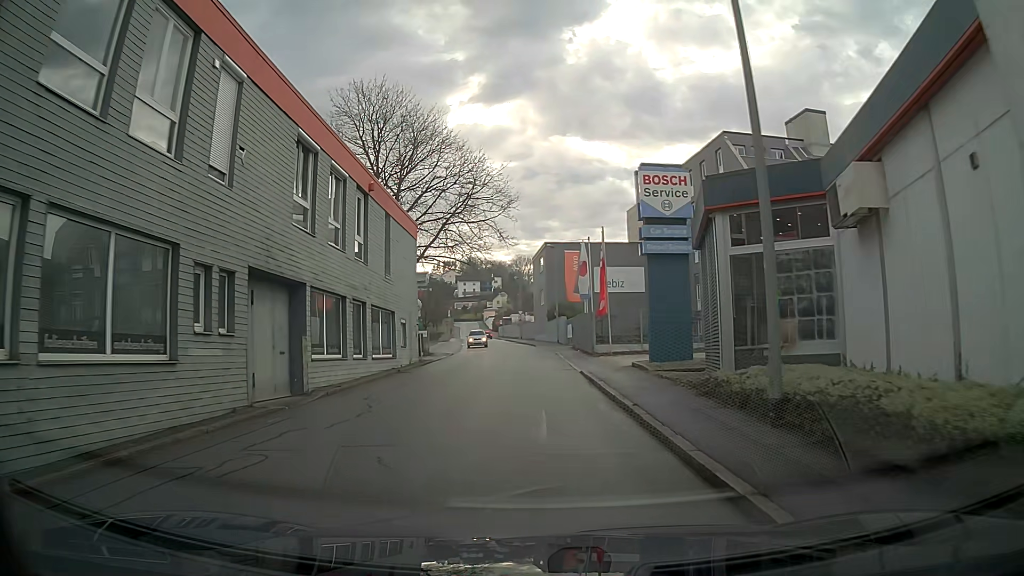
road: residential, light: Day
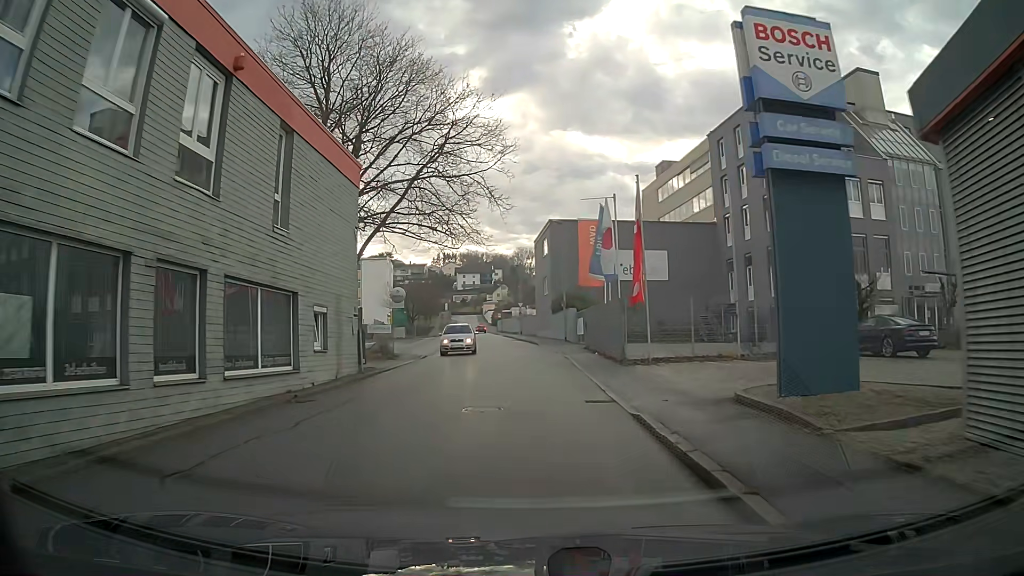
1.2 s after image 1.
(+0.1, +10.9) m; 0°
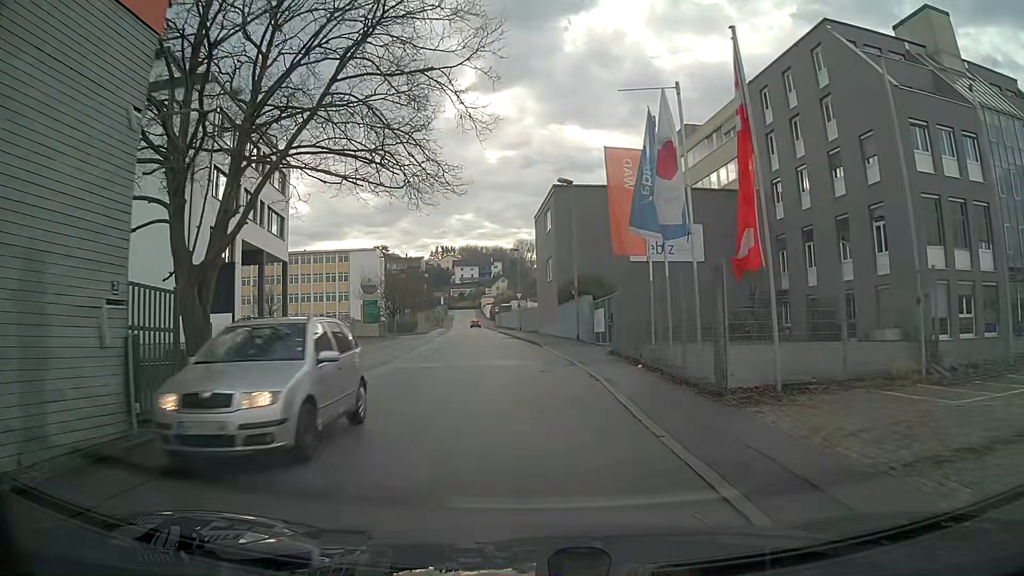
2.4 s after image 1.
(-0.1, +11.9) m; -1°
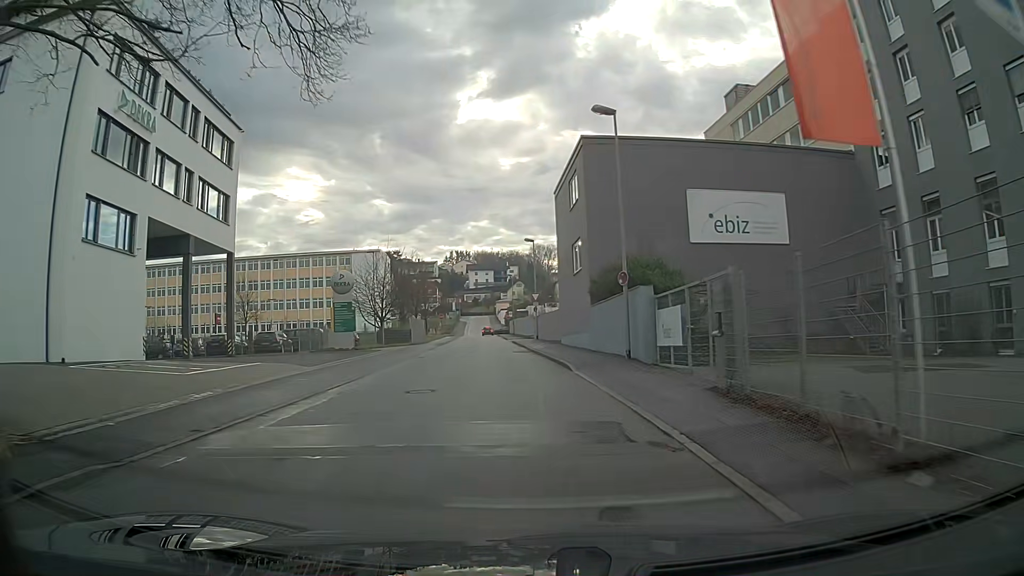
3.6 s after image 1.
(-0.1, +12.6) m; -1°
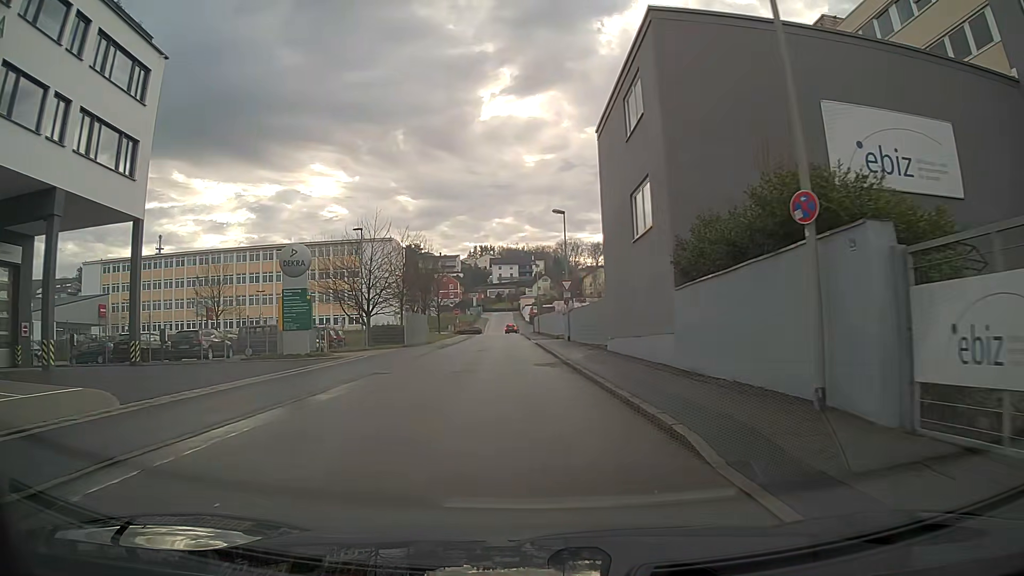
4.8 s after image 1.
(-0.3, +12.9) m; -2°
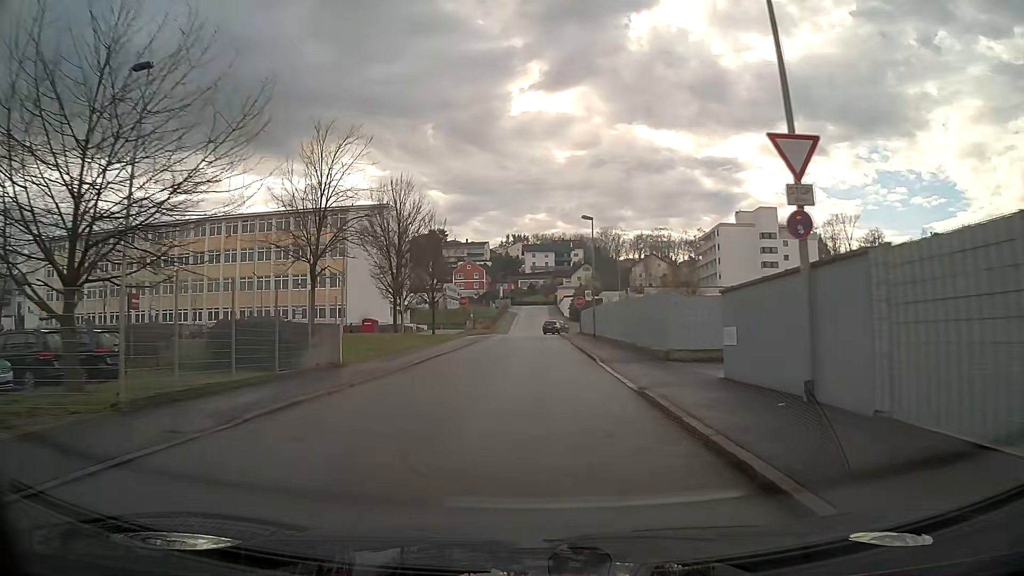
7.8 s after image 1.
(-1.0, +32.8) m; -2°
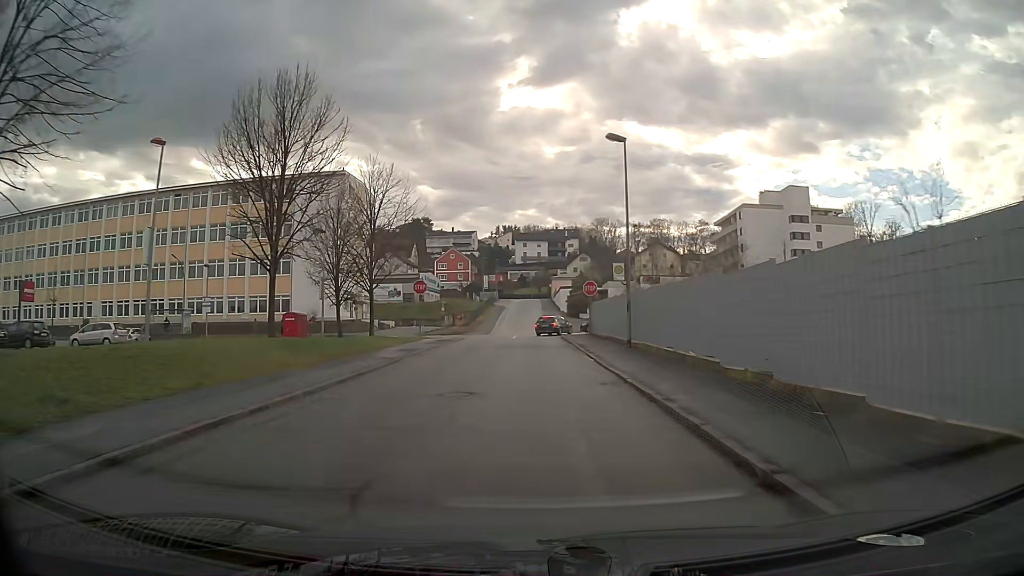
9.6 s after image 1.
(+0.1, +19.8) m; +1°
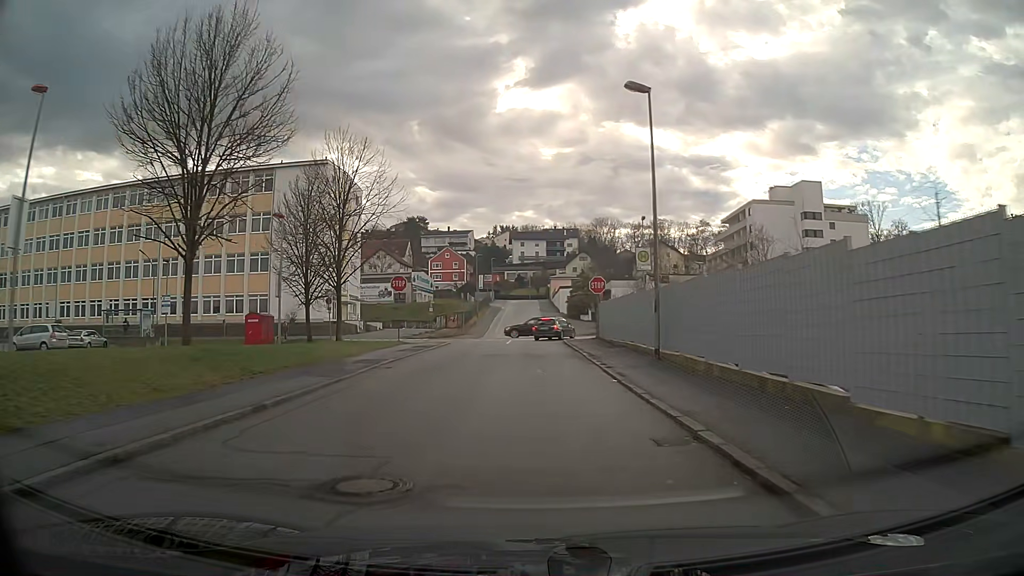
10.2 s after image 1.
(0.0, +6.2) m; 0°
